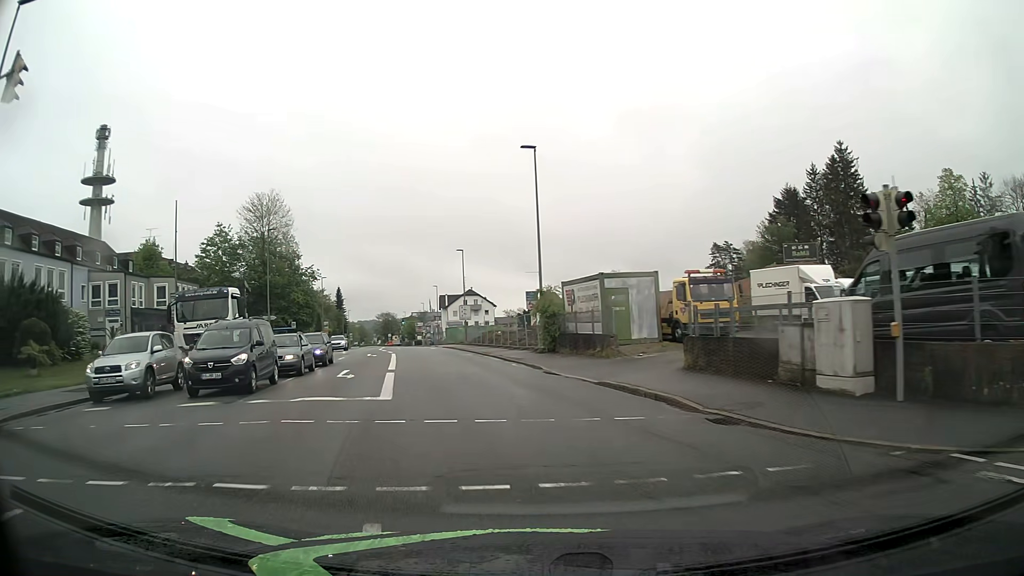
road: tertiary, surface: asphalt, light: Day
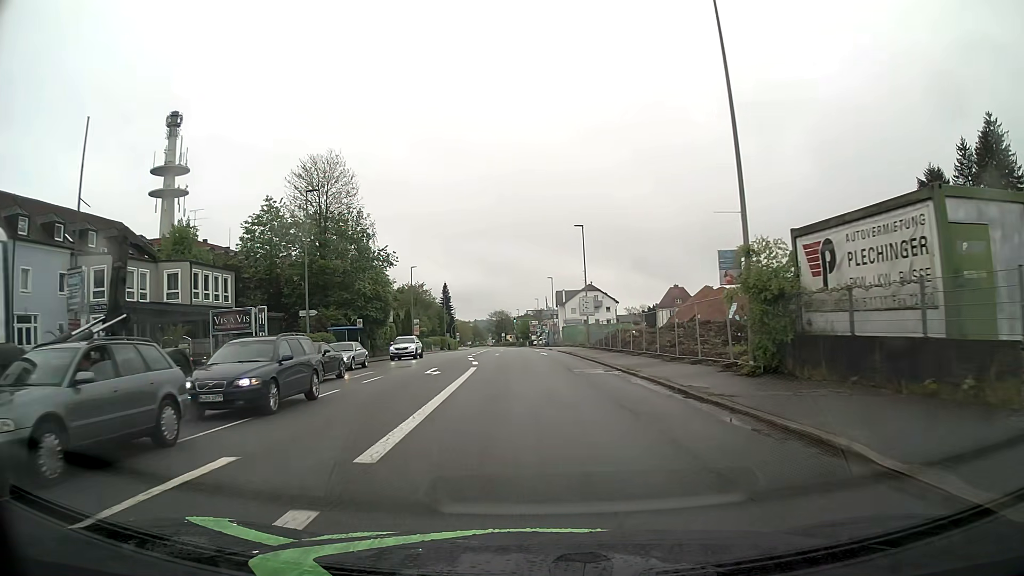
(-1.7, +16.9) m; -10°
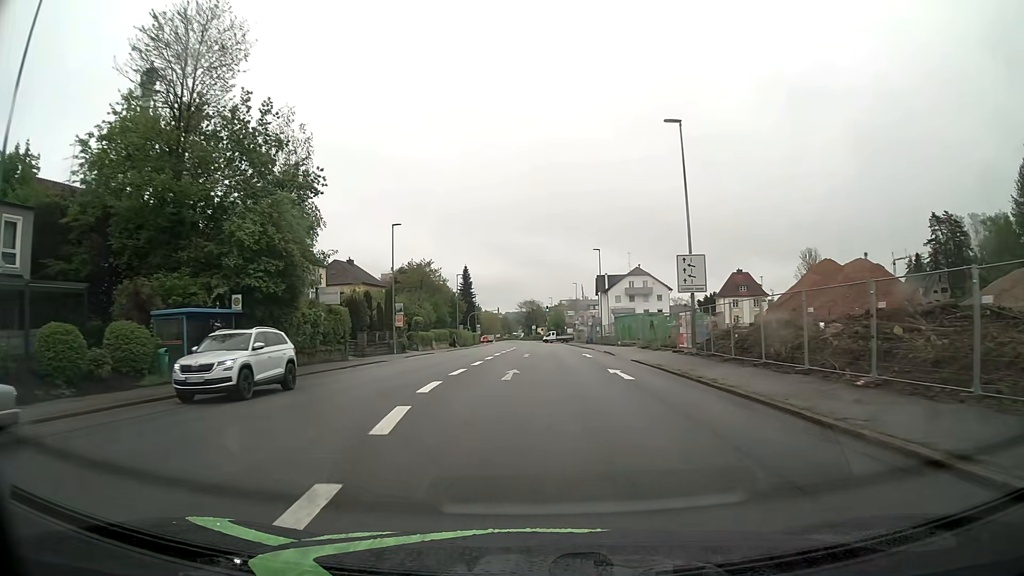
(-1.0, +28.0) m; -3°
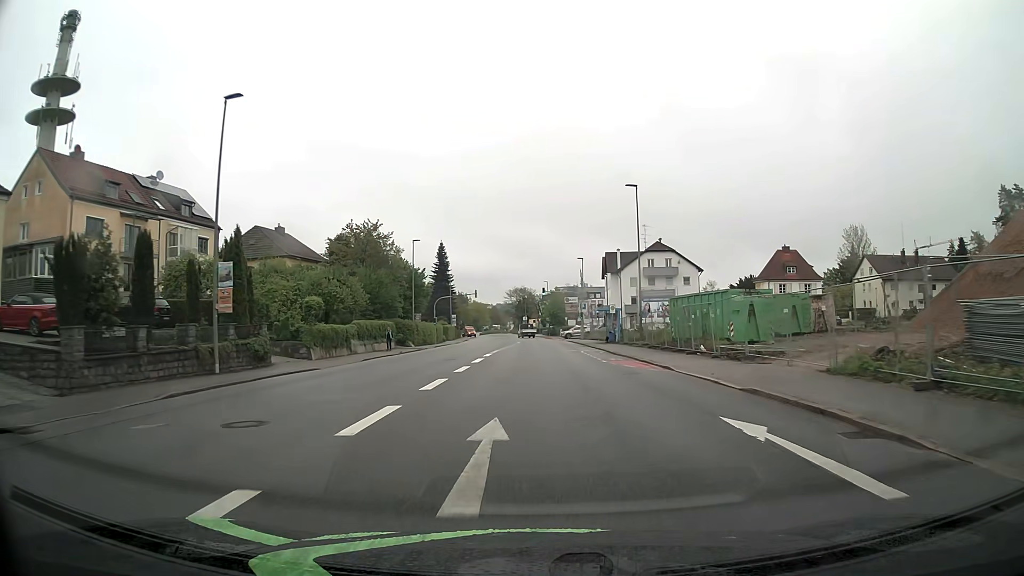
(-0.1, +30.4) m; 0°
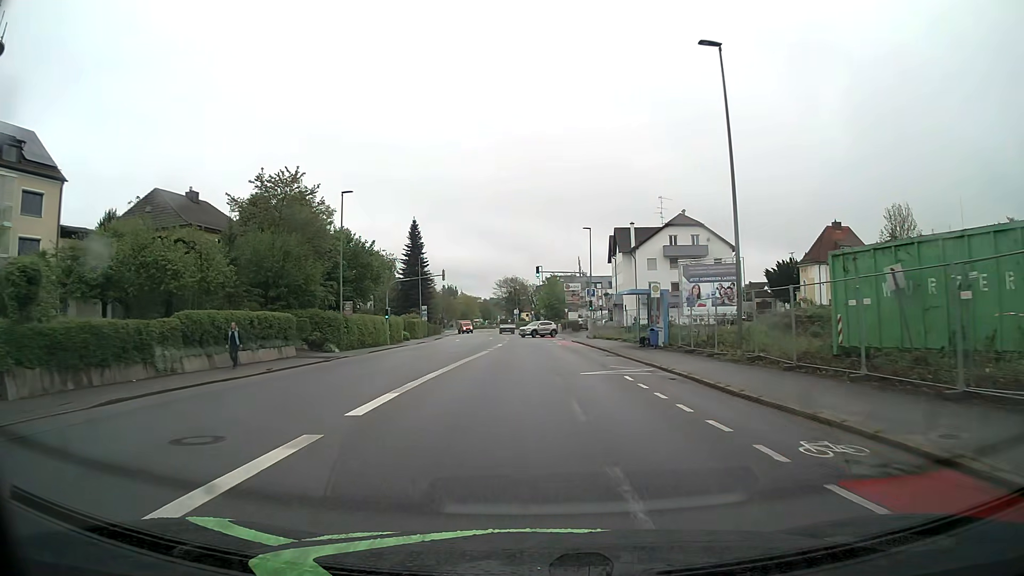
(+0.3, +22.3) m; +1°
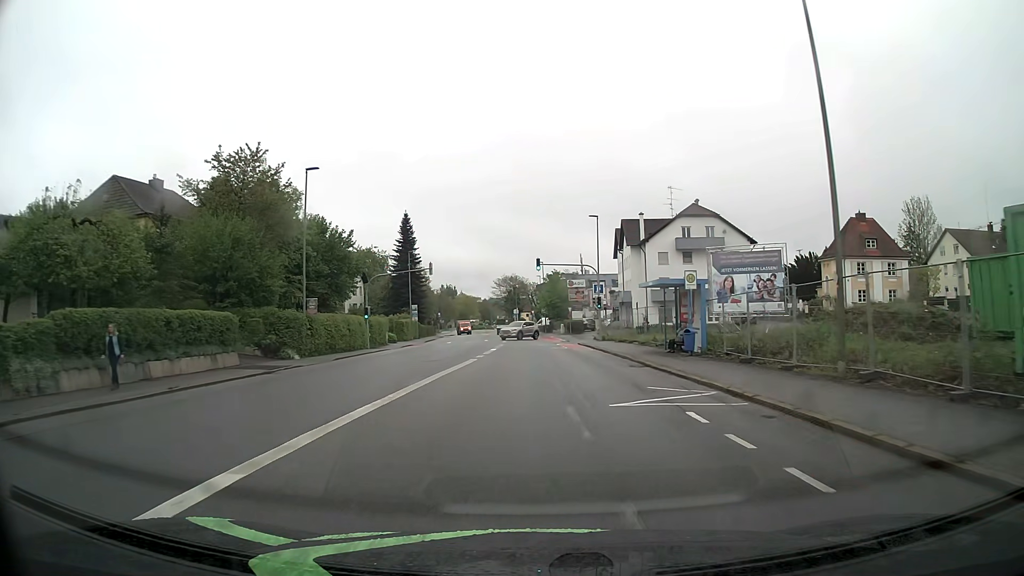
(0.0, +7.2) m; 0°
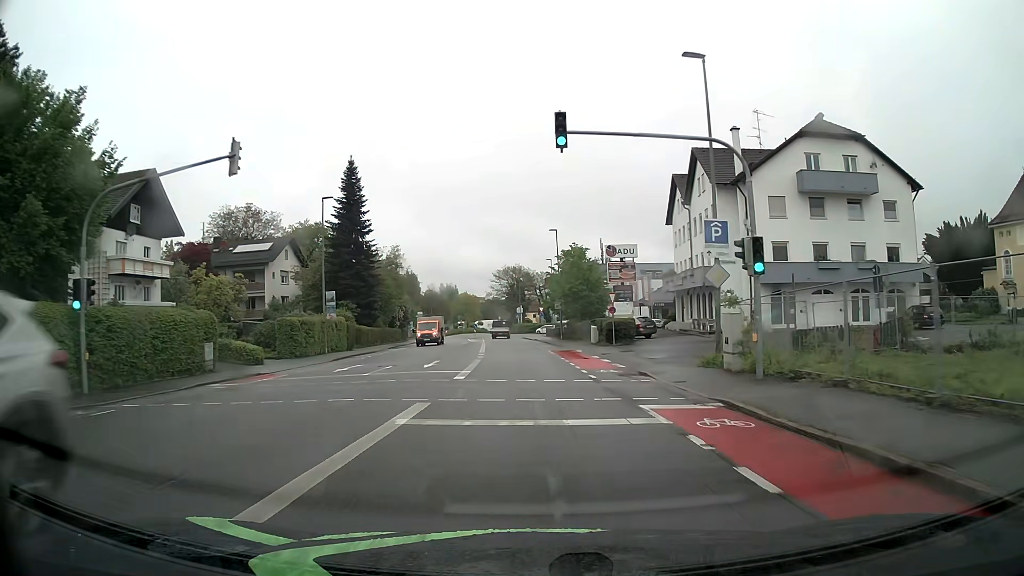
(-0.1, +34.8) m; 0°
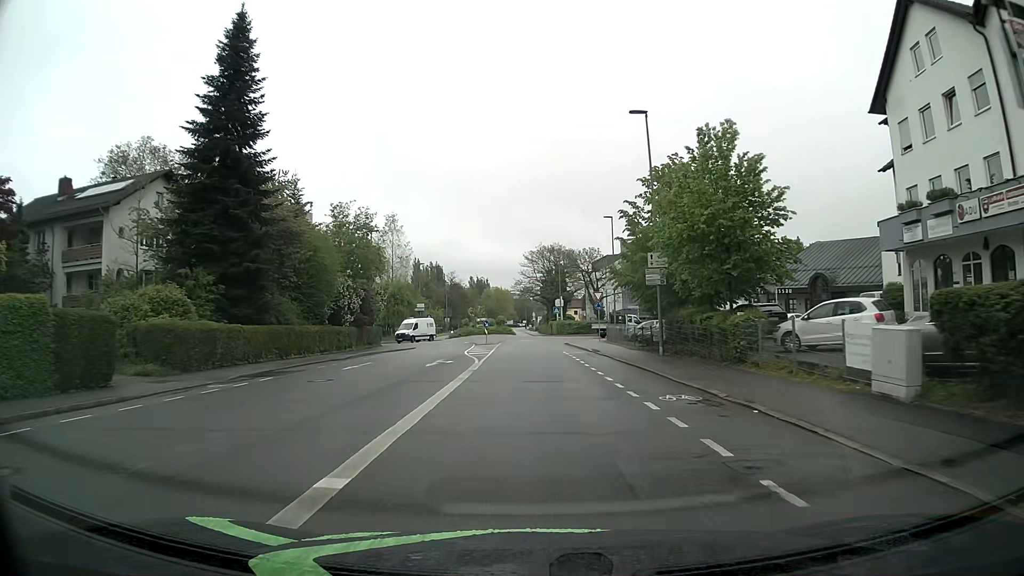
(-1.2, +35.1) m; -3°
(0, +10) (0, +20) (0, +30) (0, +40) (0, +50) (+1, +60) (+3, +70) (+1, +79) (-2, +89) (-3, +99) m
